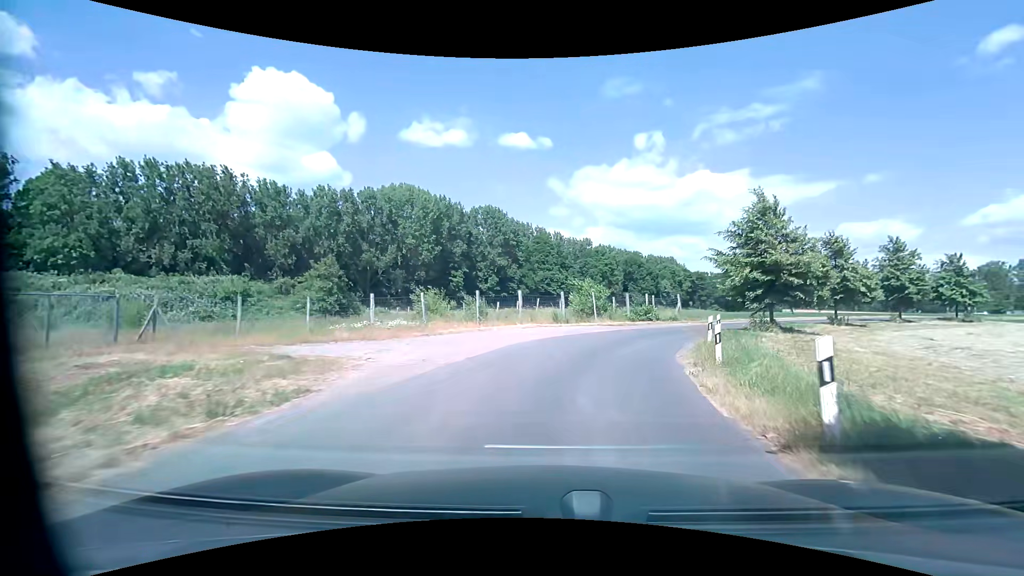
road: unclassified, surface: asphalt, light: Day
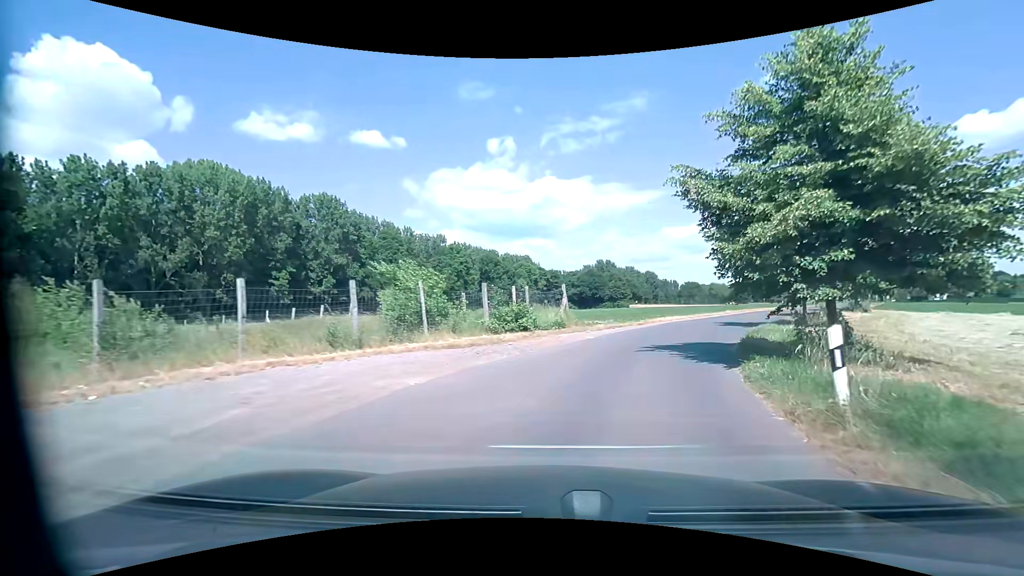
(+2.4, +17.4) m; +16°
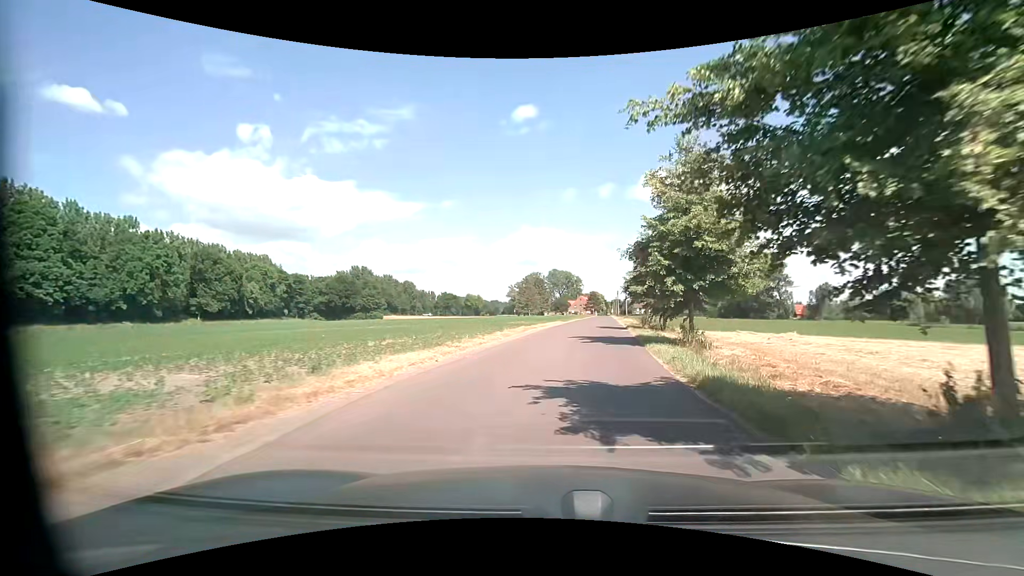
(+4.8, +20.6) m; +27°
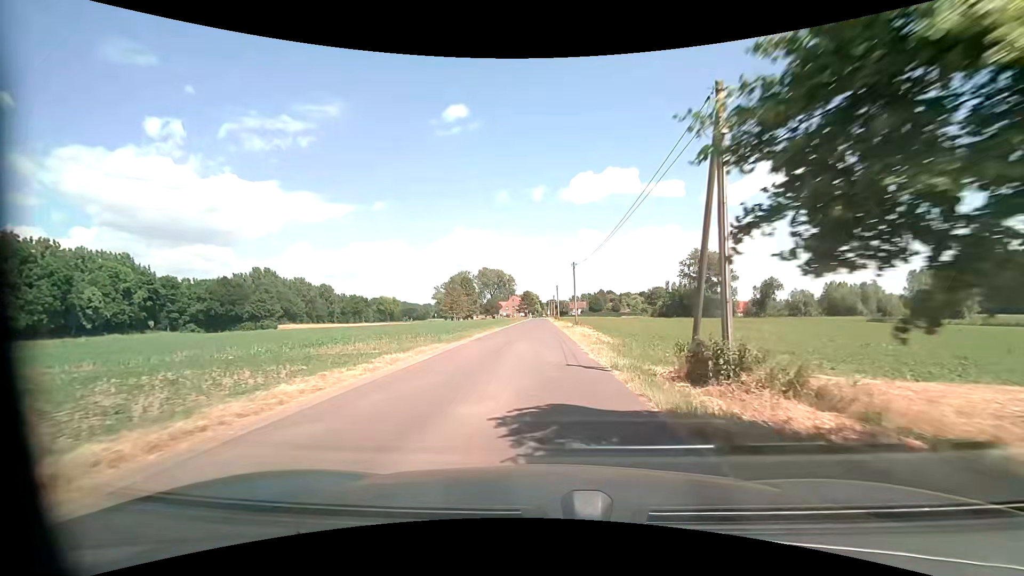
(+3.2, +29.2) m; +8°
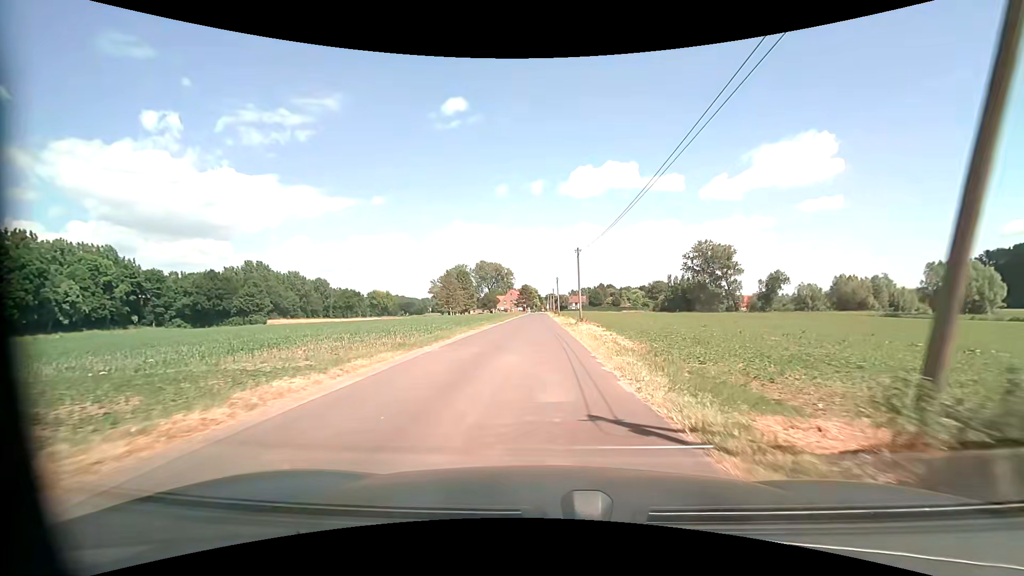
(0.0, +6.5) m; 0°
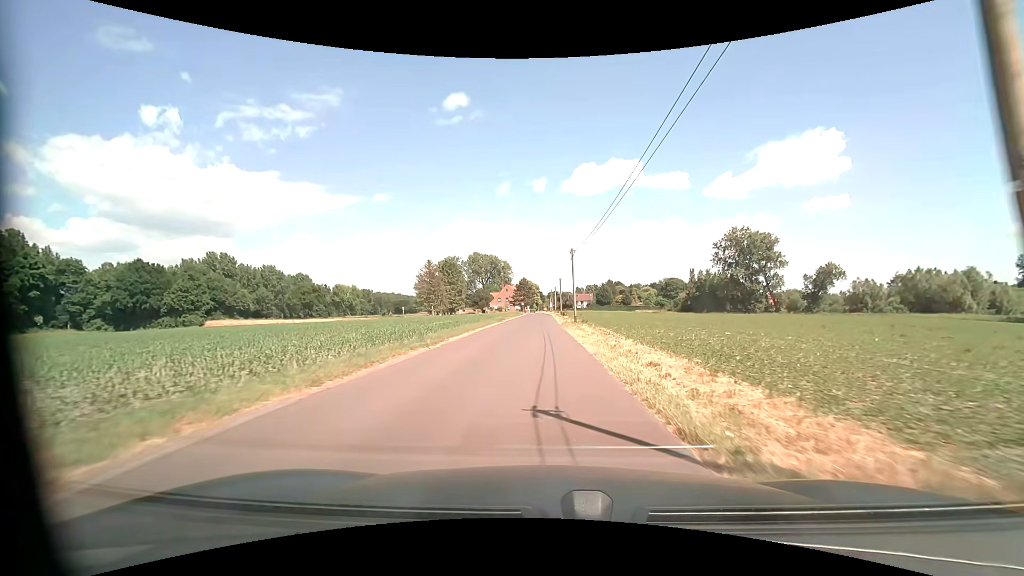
(0.0, +33.6) m; 0°
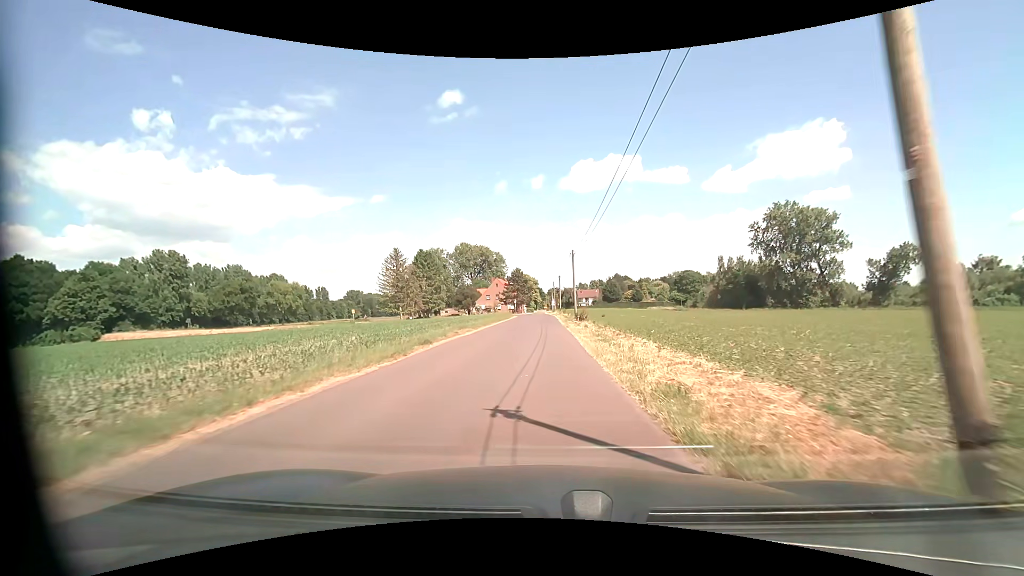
(0.0, +33.9) m; 0°
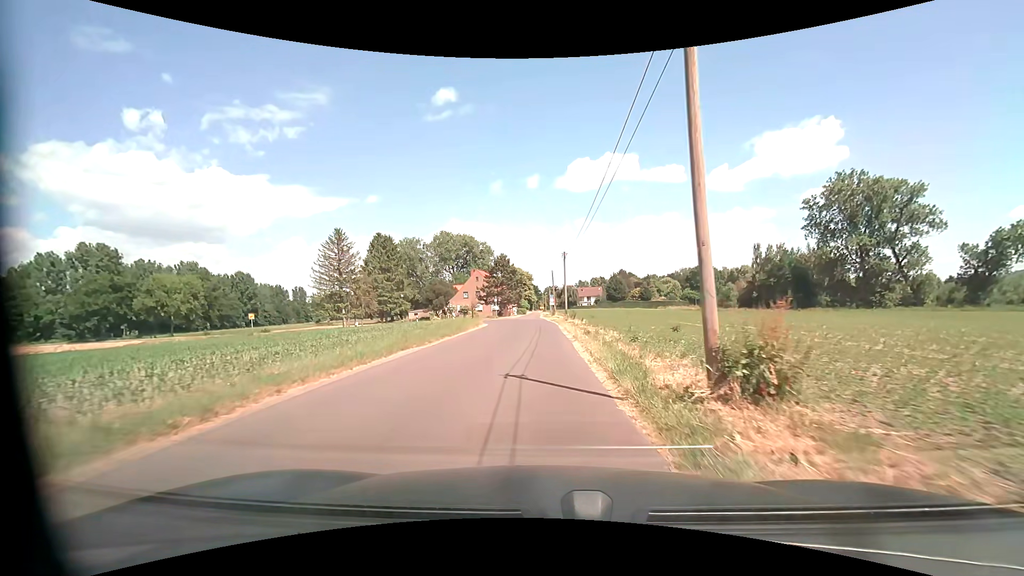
(+0.2, +31.7) m; 0°
(0, +10) (0, +20) (0, +30) (0, +40) (-1, +50) (-5, +59) (-15, +62) (-24, +65) (-34, +67) (-44, +68) m
